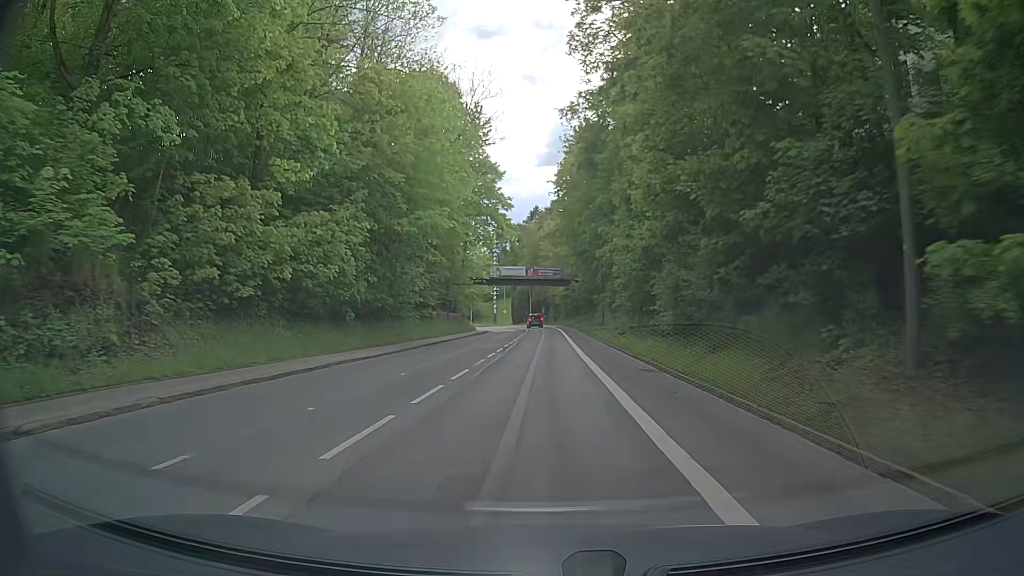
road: secondary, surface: asphalt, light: Day
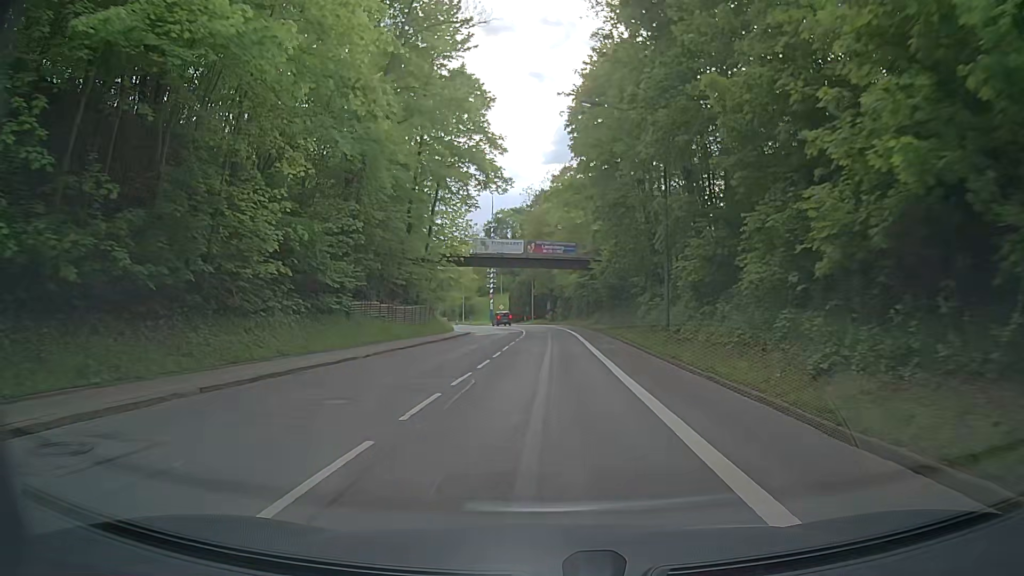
(0.0, +24.7) m; -1°
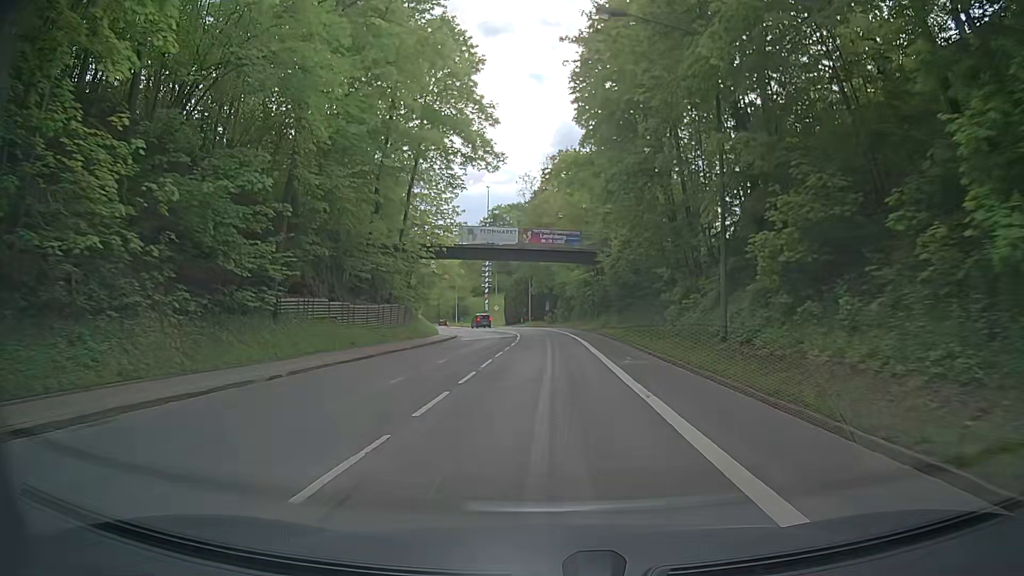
(+0.1, +8.3) m; +1°
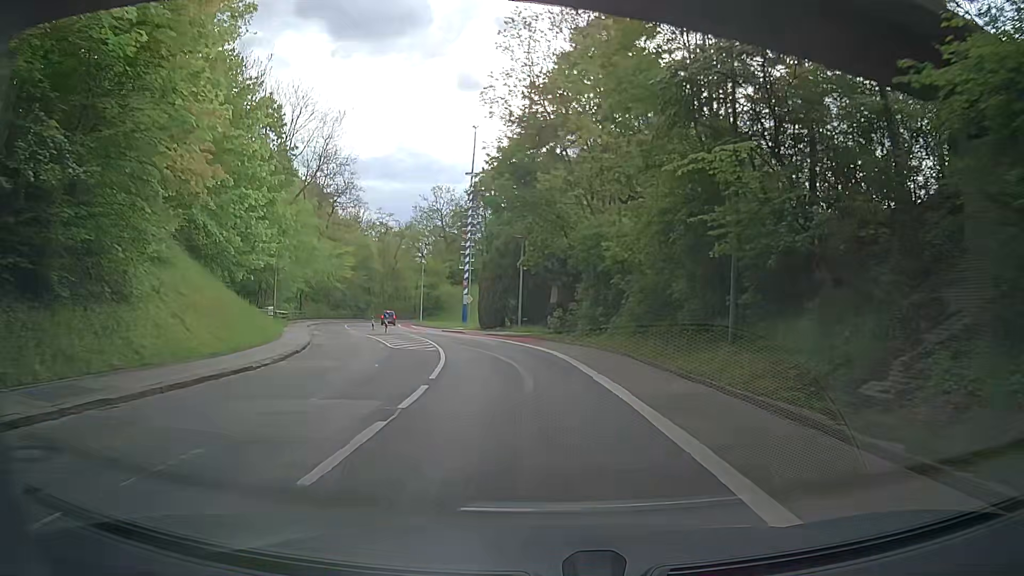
(0.0, +39.7) m; 0°
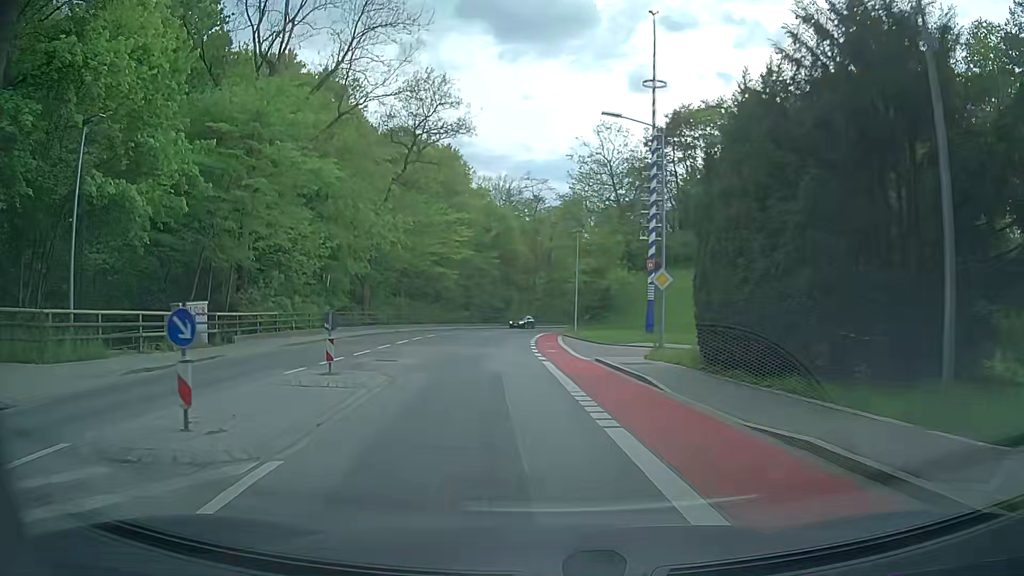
(-4.1, +35.8) m; -14°
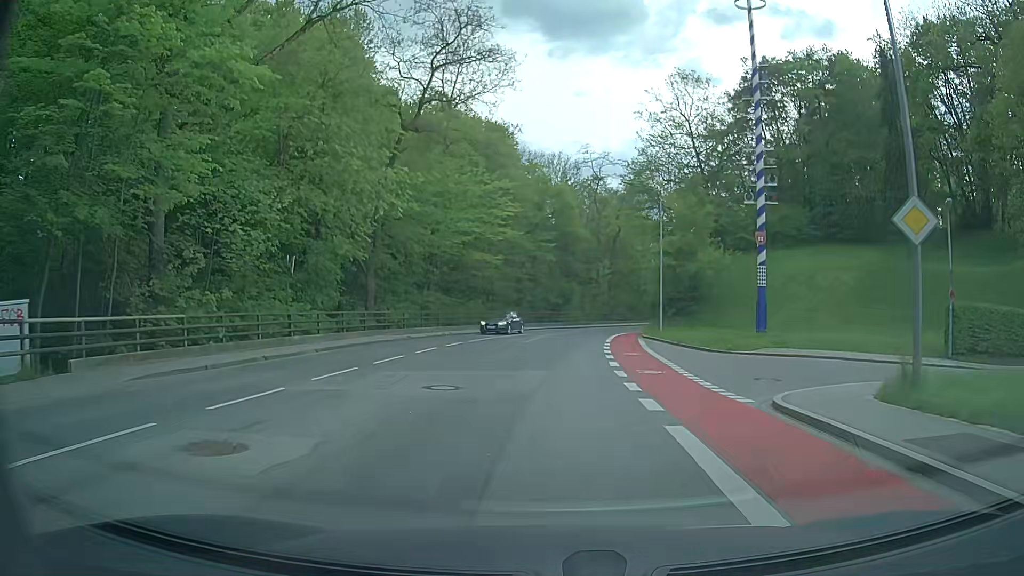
(-1.0, +13.9) m; -6°
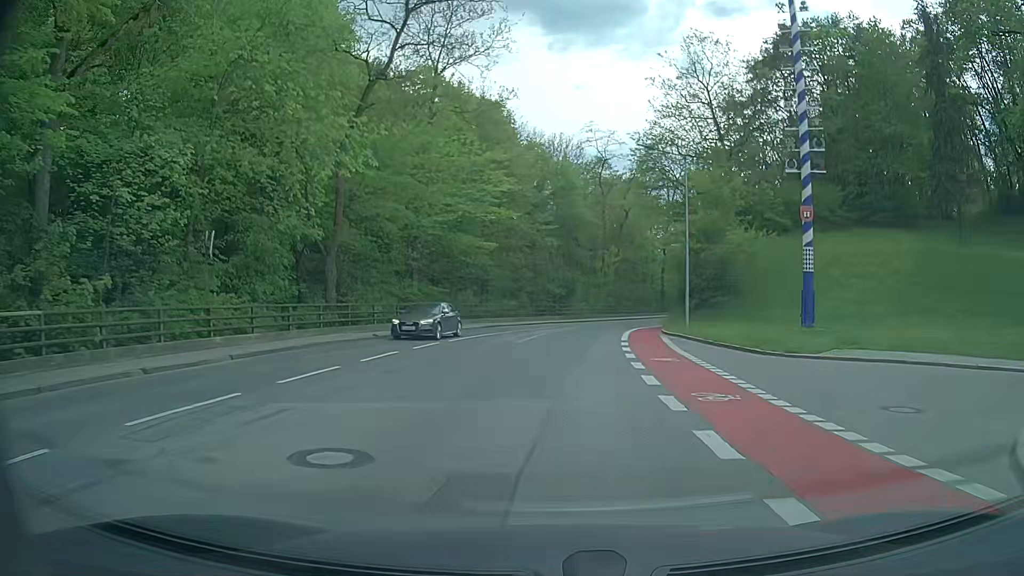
(0.0, +6.8) m; 0°
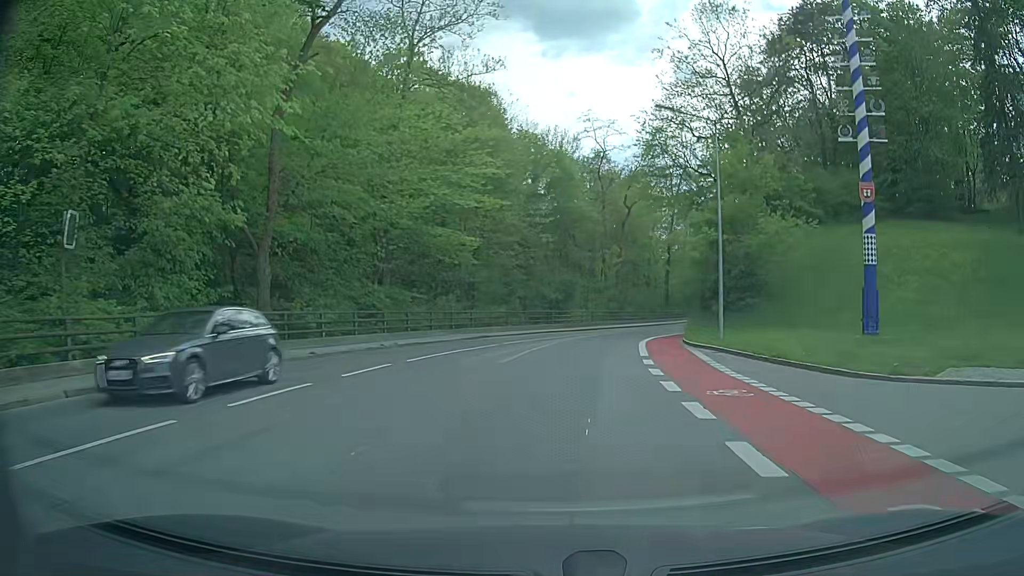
(0.0, +6.8) m; +1°
